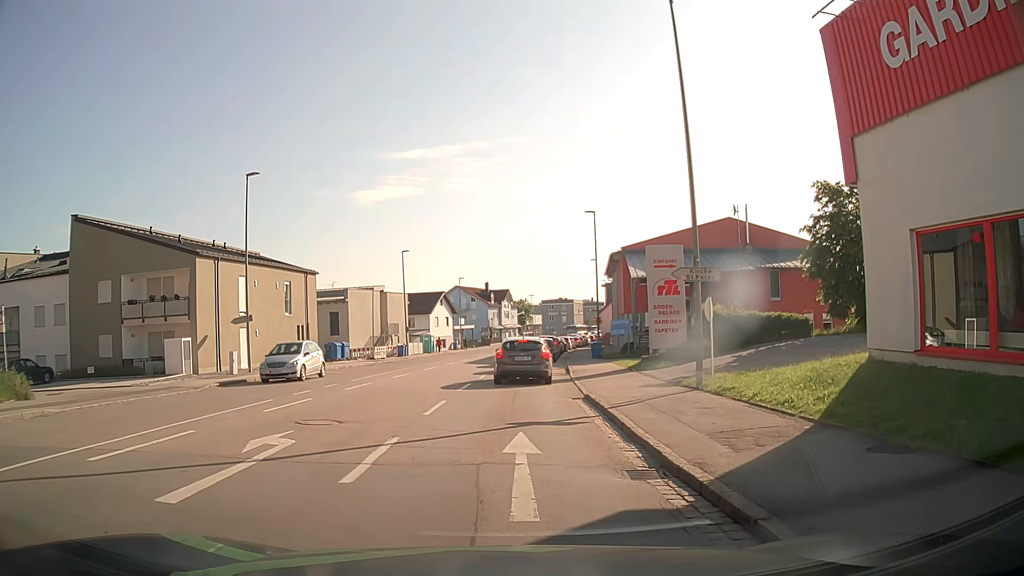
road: tertiary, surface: asphalt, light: Day
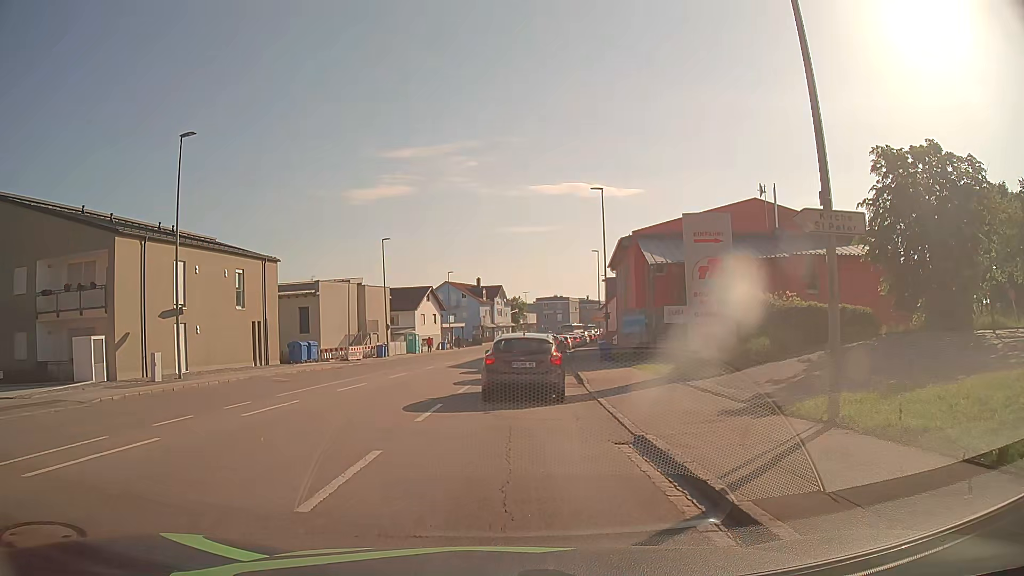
(0.0, +7.2) m; 0°
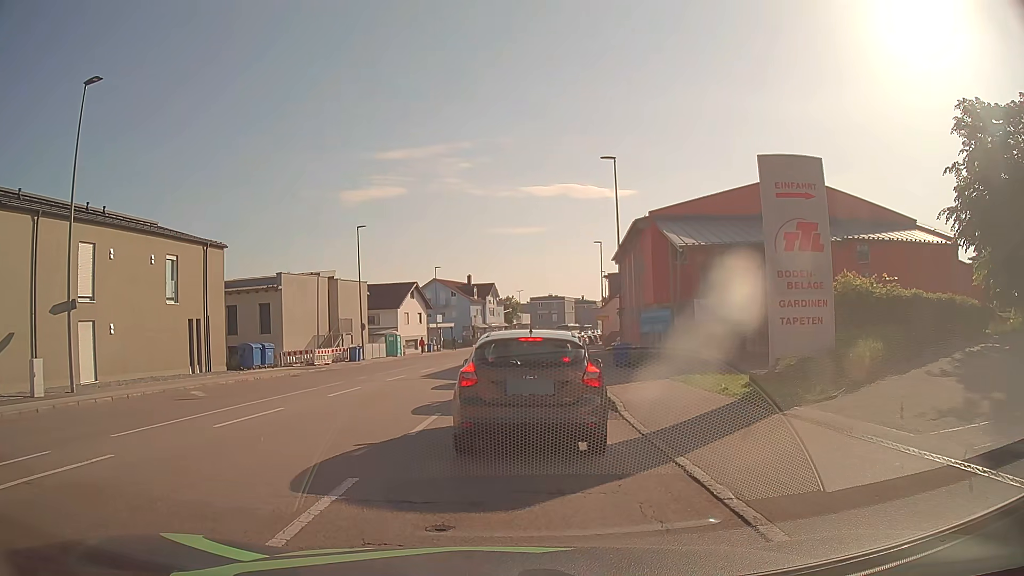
(+0.1, +7.3) m; 0°
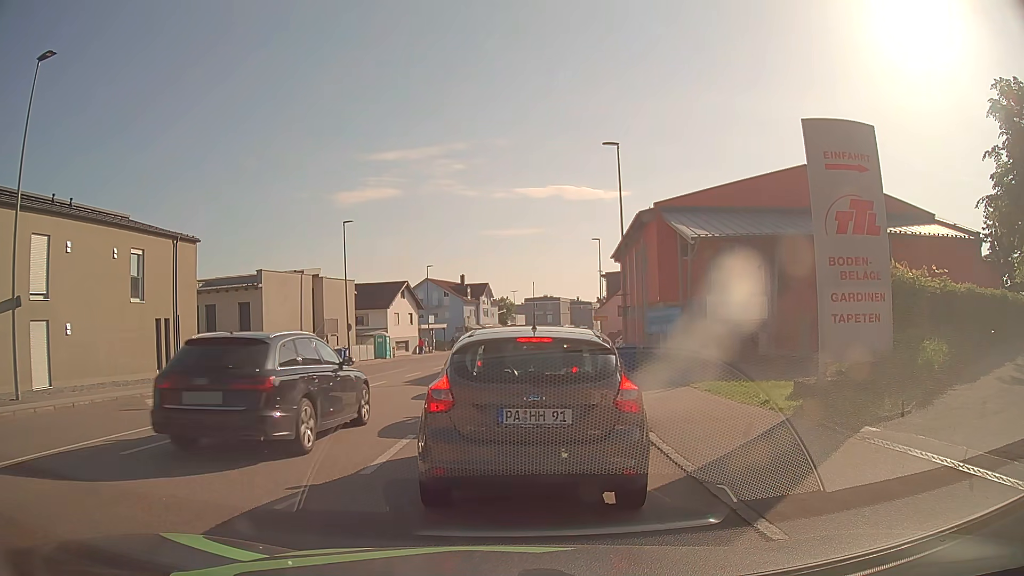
(0.0, +2.6) m; 0°
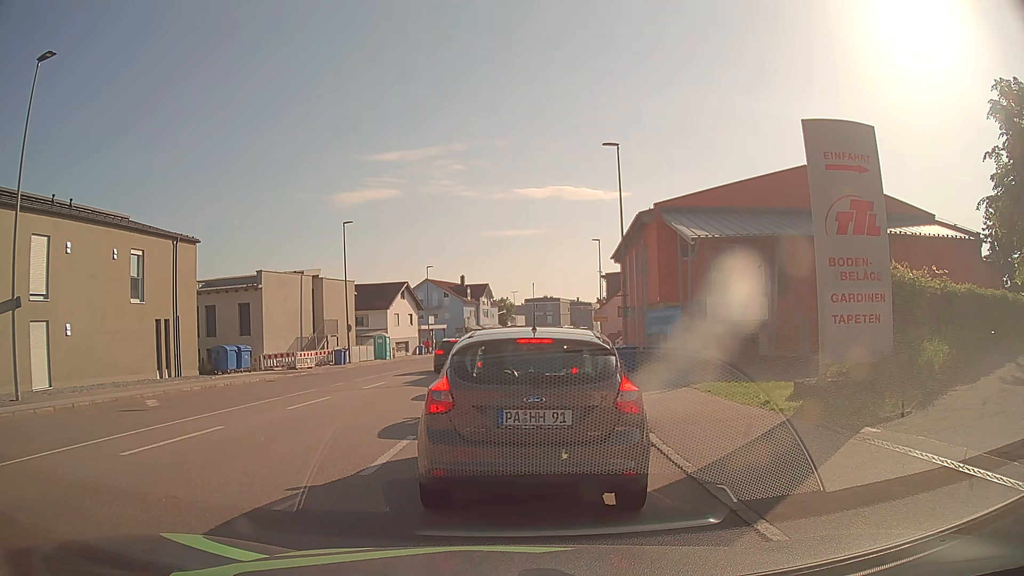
(0.0, +0.1) m; 0°
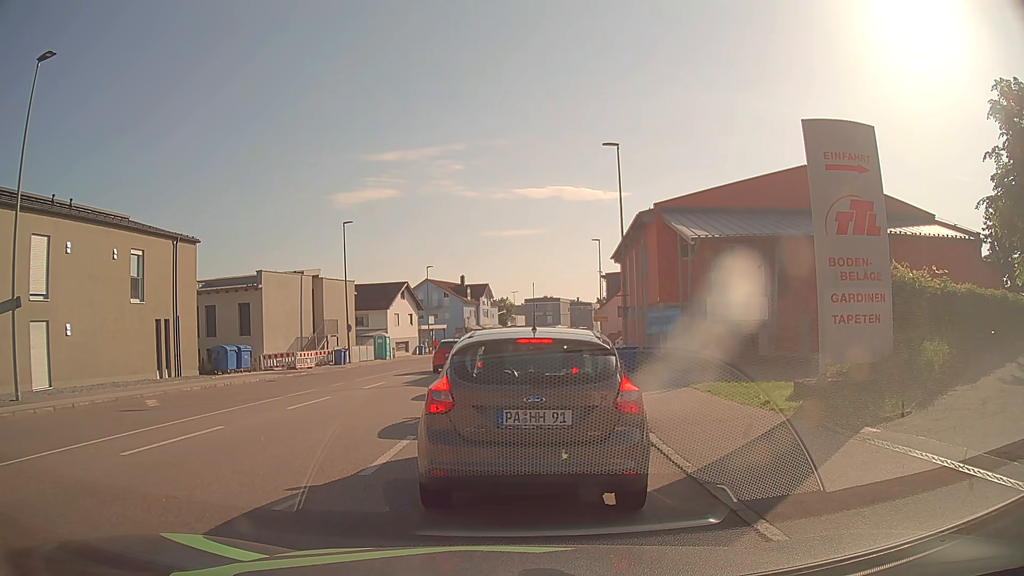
(0.0, 0.0) m; 0°
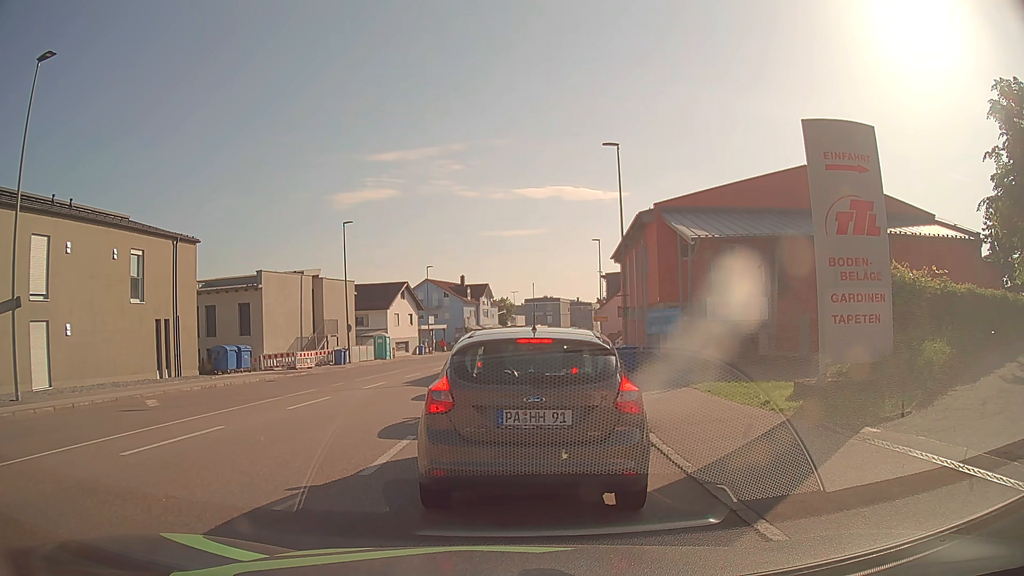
(0.0, 0.0) m; 0°
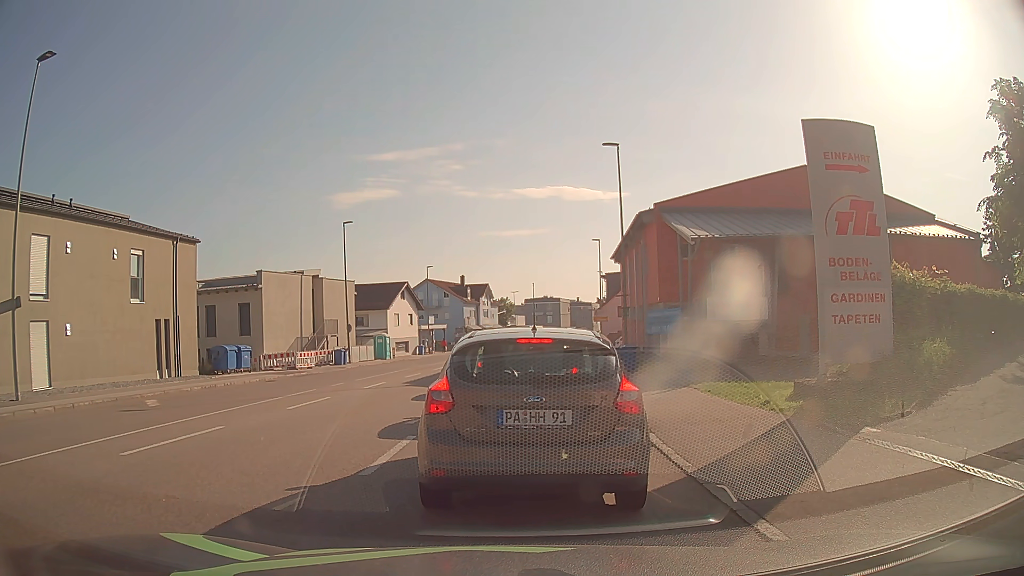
(0.0, 0.0) m; 0°
